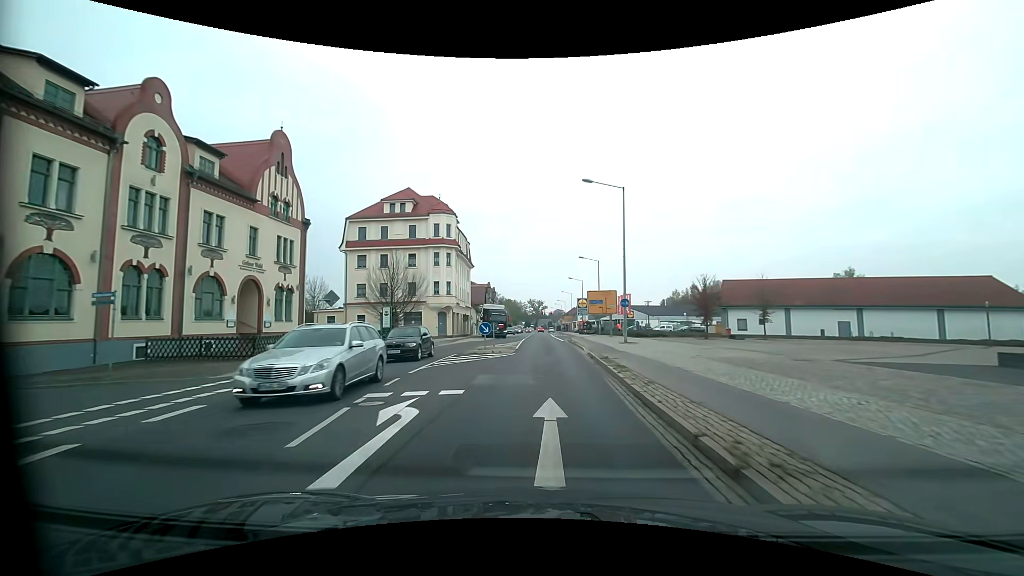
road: primary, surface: asphalt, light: Day
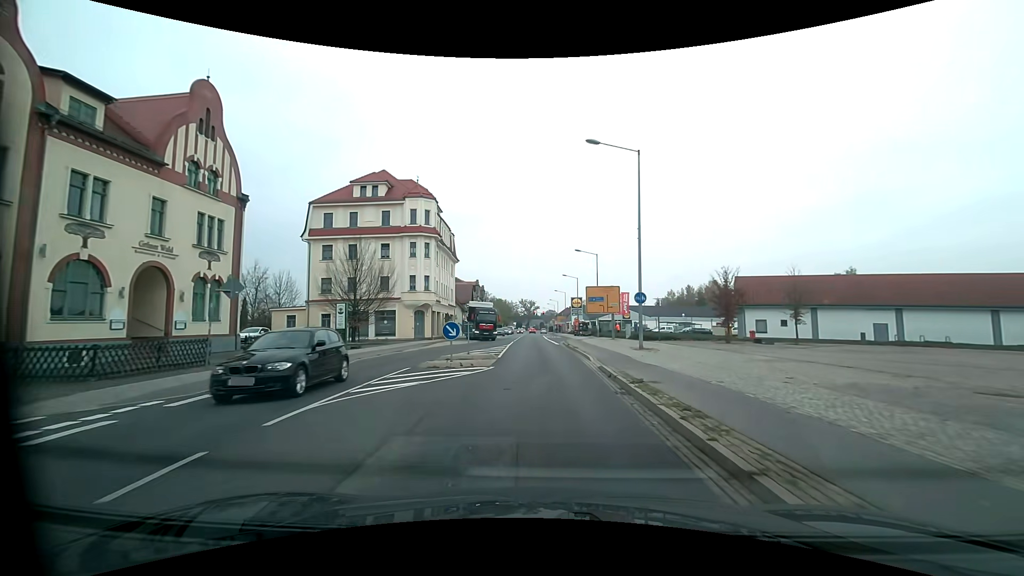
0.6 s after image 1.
(+0.1, +7.3) m; +1°
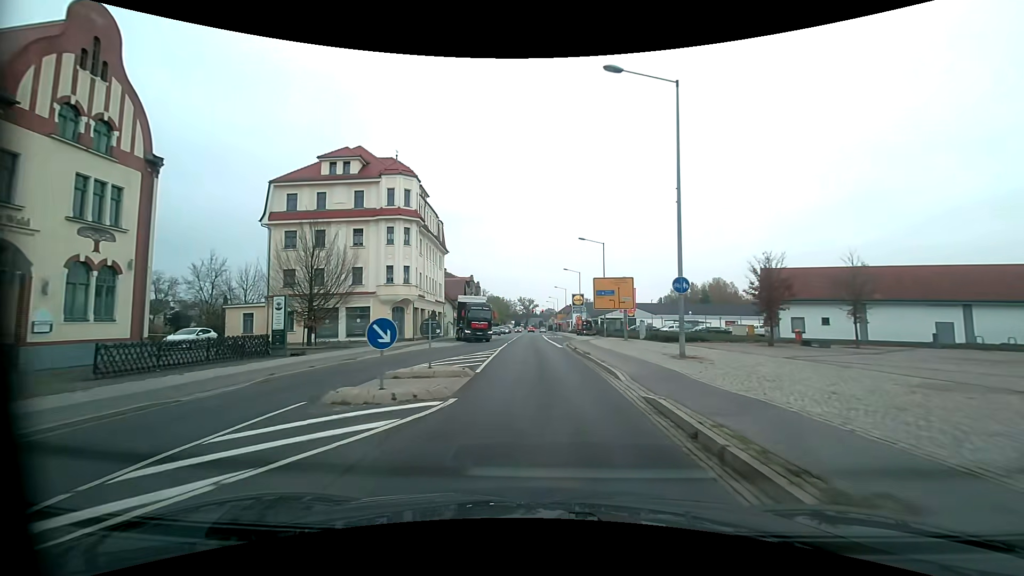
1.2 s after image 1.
(0.0, +7.3) m; 0°
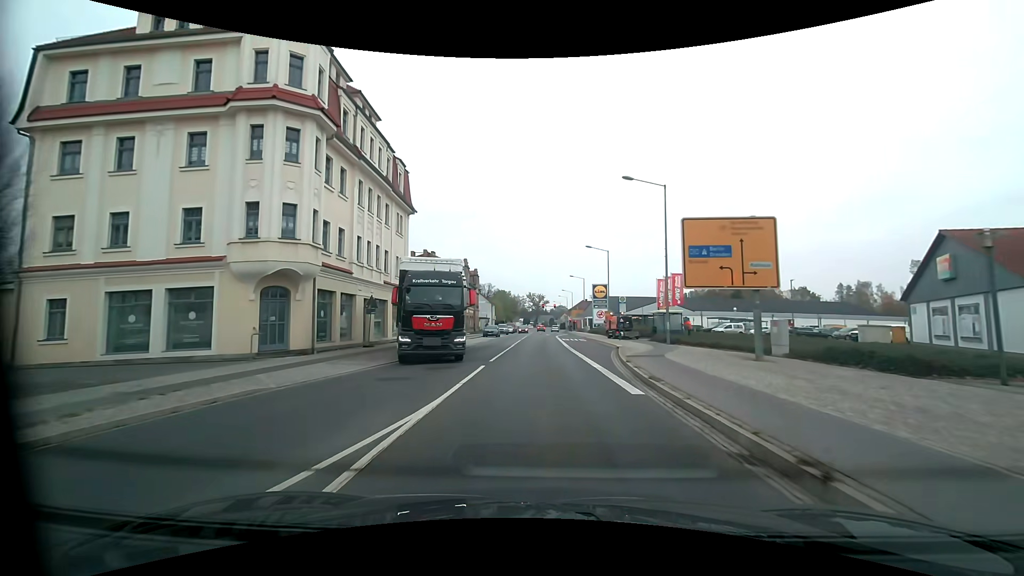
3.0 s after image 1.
(-0.4, +22.1) m; -1°
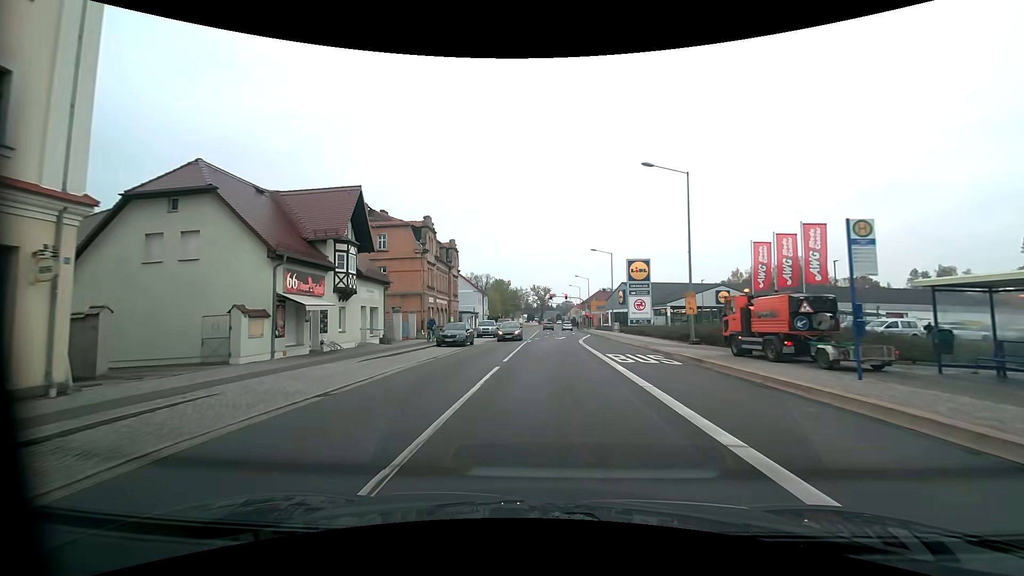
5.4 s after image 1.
(-0.2, +29.9) m; -1°
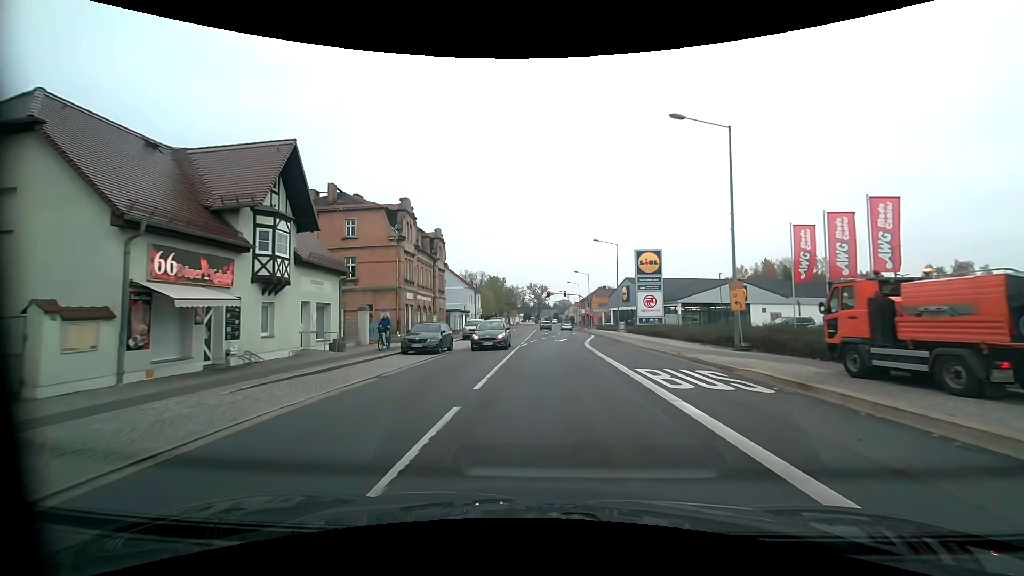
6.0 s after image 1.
(+0.1, +6.9) m; +1°
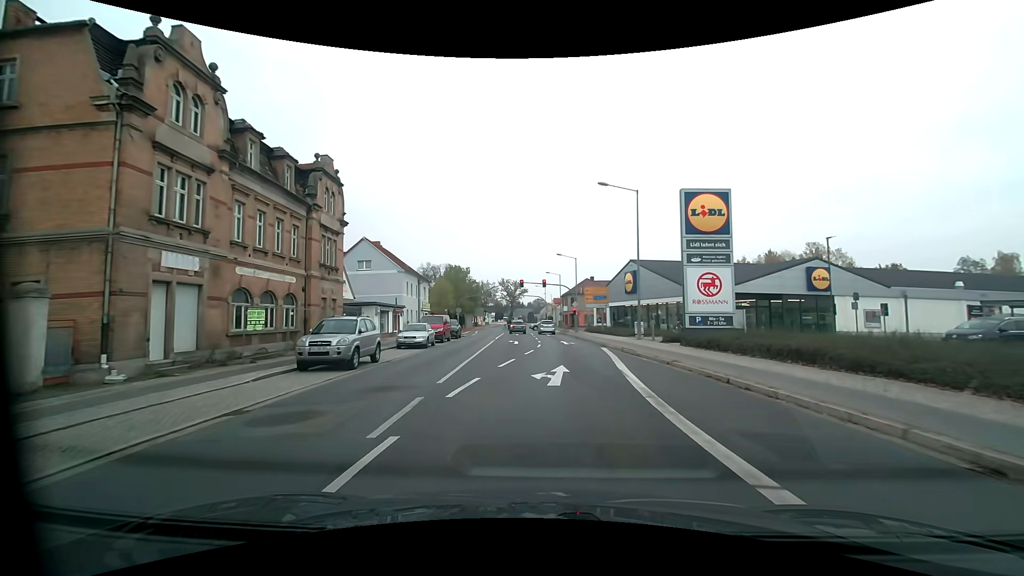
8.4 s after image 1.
(+0.5, +24.0) m; +3°
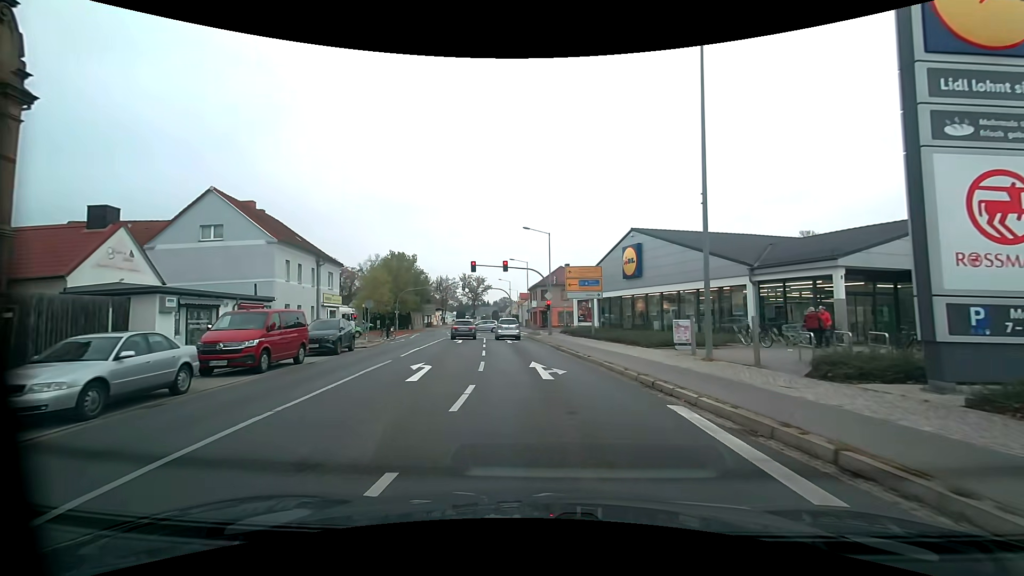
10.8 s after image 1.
(+0.5, +18.9) m; +3°
(0, +10) (-1, +20) (-2, +30) (-3, +40) (-4, +50) (-6, +60) (-8, +69) (-9, +79) (-10, +89) (-11, +99) m
